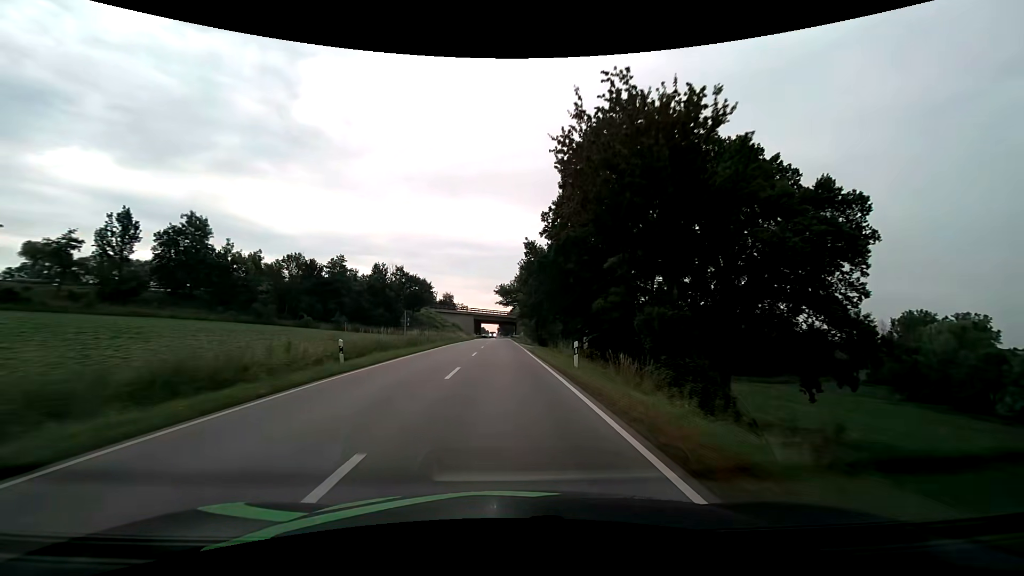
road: secondary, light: Day
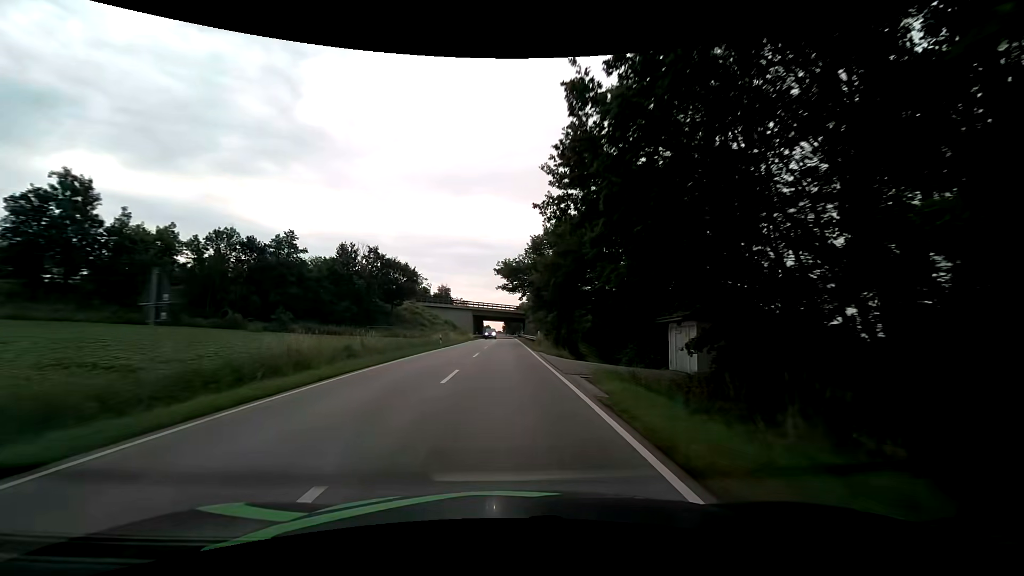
(-0.2, +25.2) m; -1°
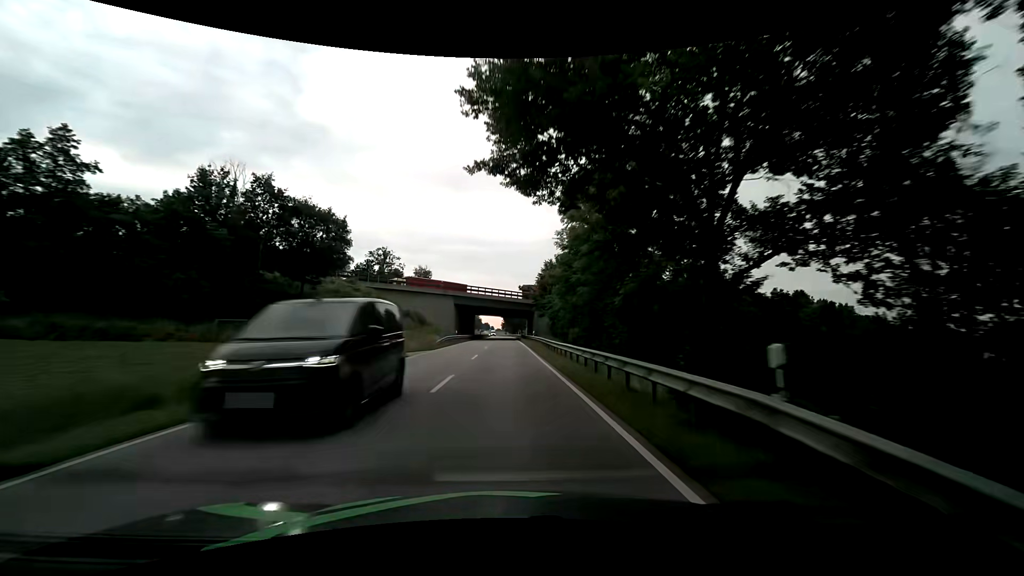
(-0.1, +37.8) m; 0°
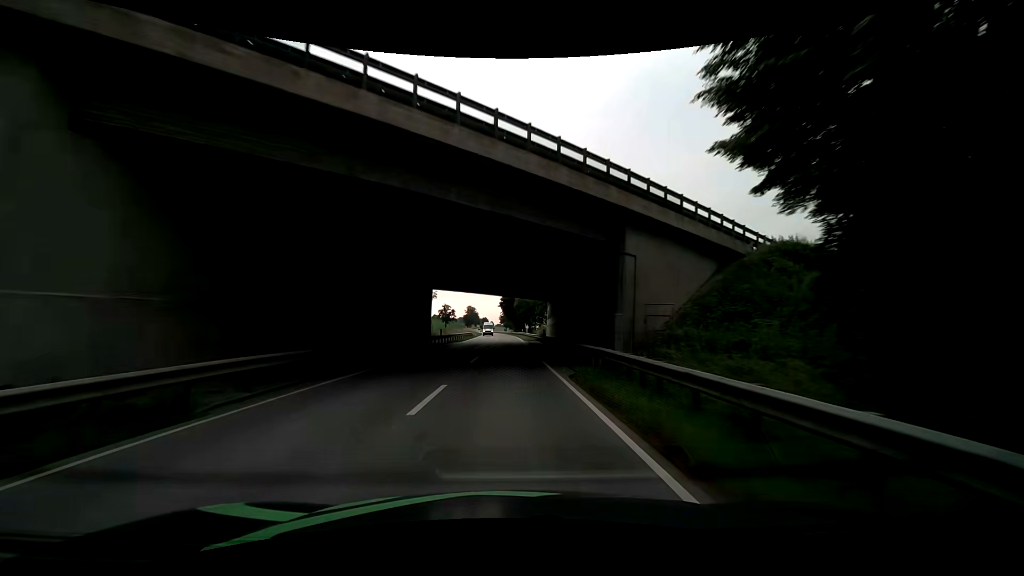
(0.0, +63.1) m; 0°
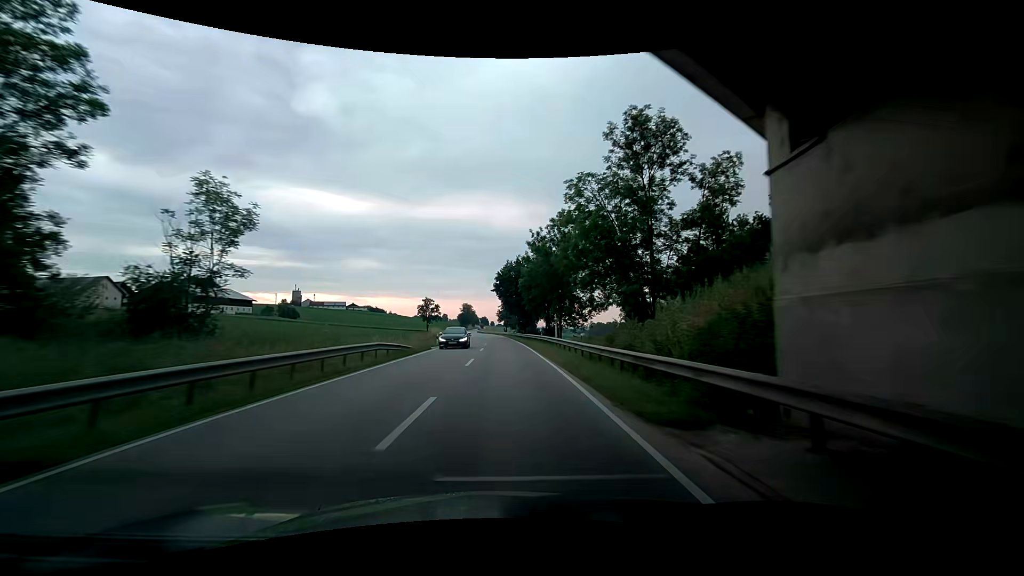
(+1.2, +50.4) m; -1°
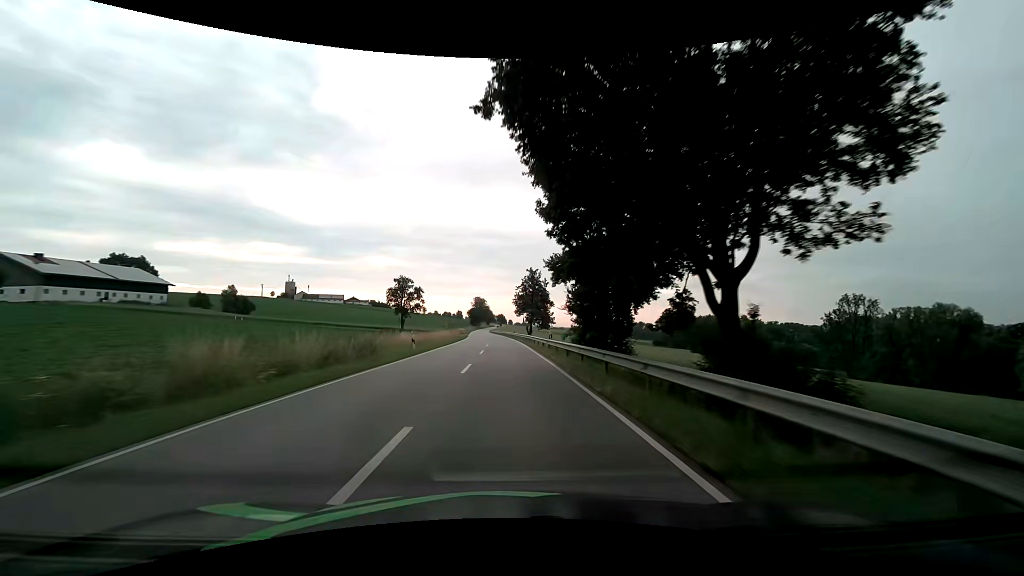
(+0.1, +62.7) m; -1°
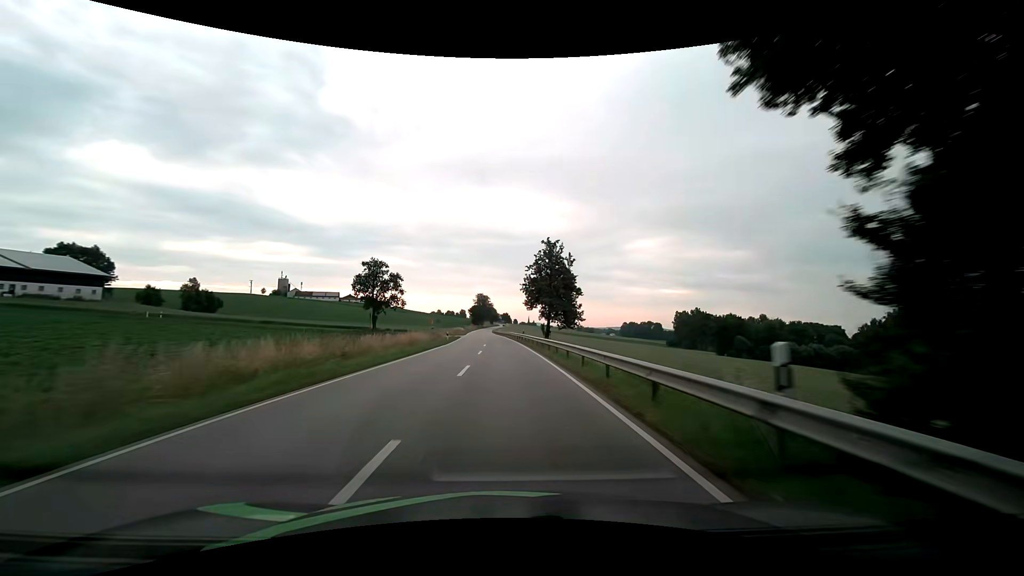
(-0.2, +25.1) m; -1°
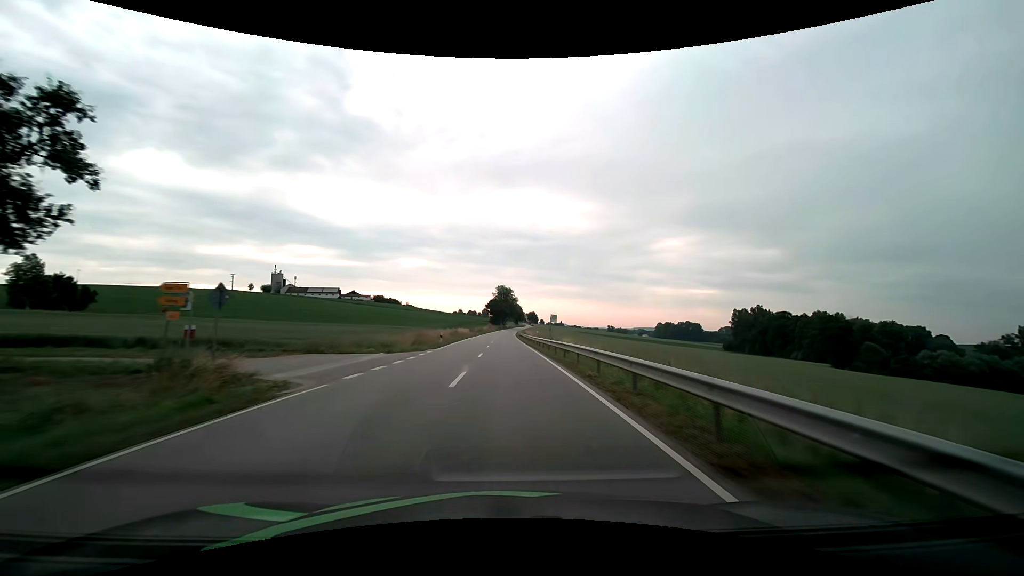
(-1.6, +62.7) m; -3°
(0, +10) (0, +20) (0, +30) (0, +40) (0, +50) (0, +60) (0, +70) (0, +80) (0, +90) (0, +100) m
